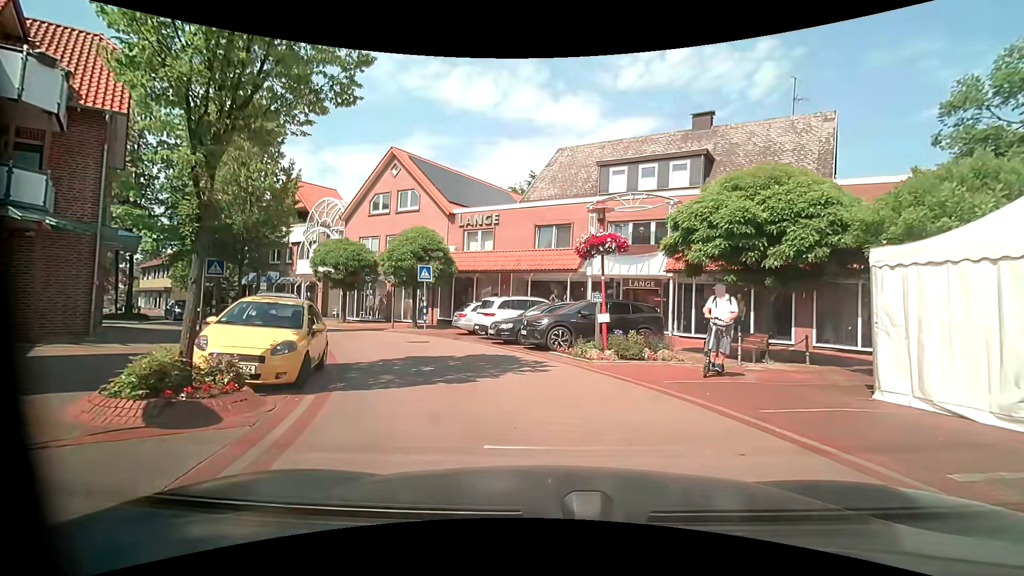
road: residential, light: Day
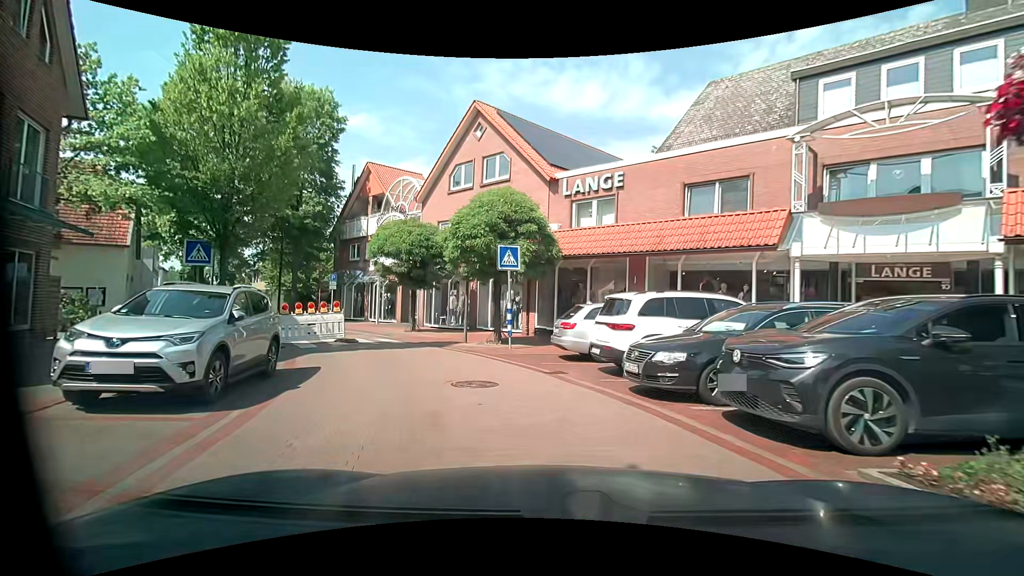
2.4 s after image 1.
(-1.1, +9.5) m; -14°
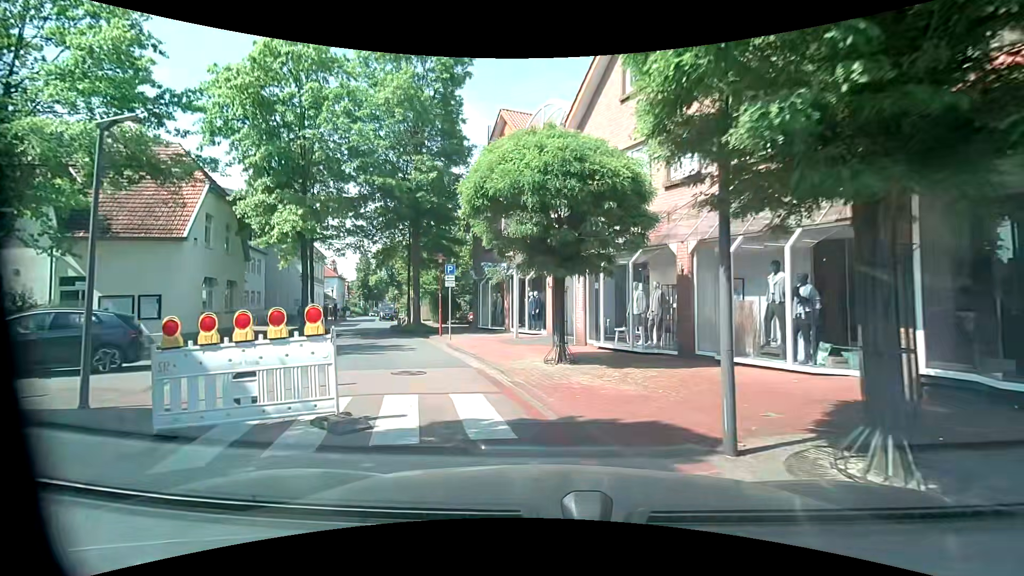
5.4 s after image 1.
(-1.9, +12.6) m; -18°
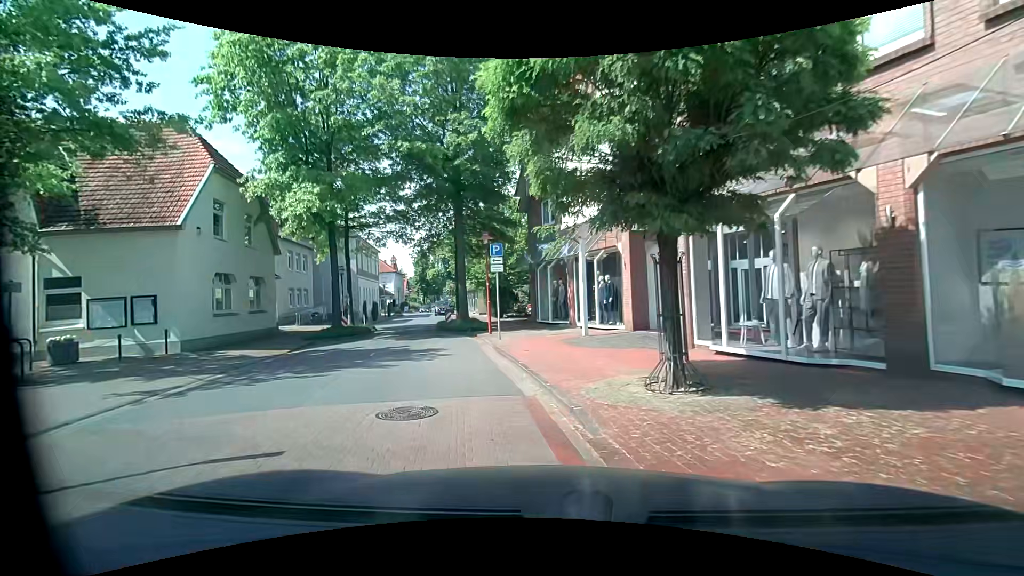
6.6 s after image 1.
(-0.2, +5.0) m; -7°
